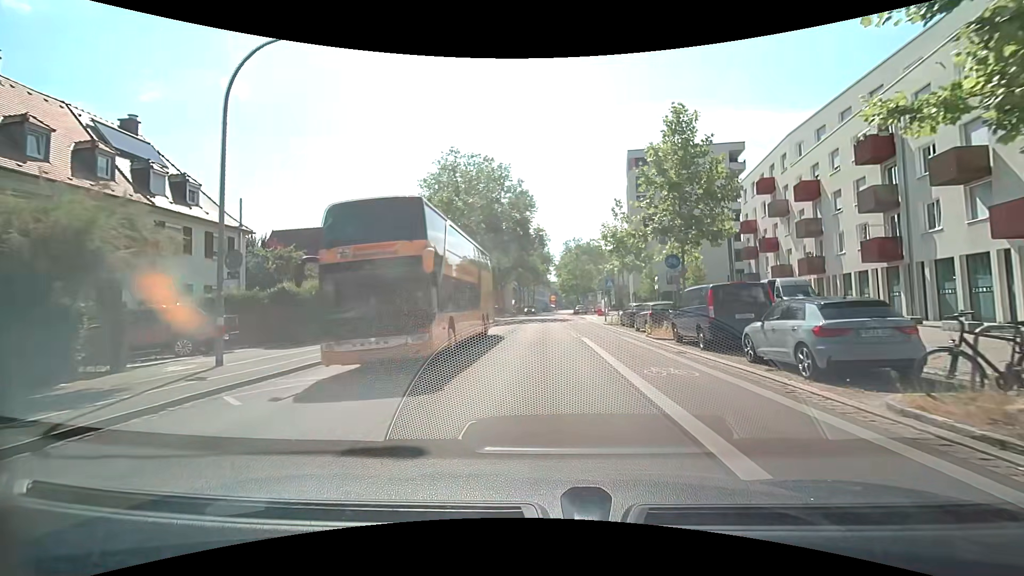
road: secondary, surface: asphalt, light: Day
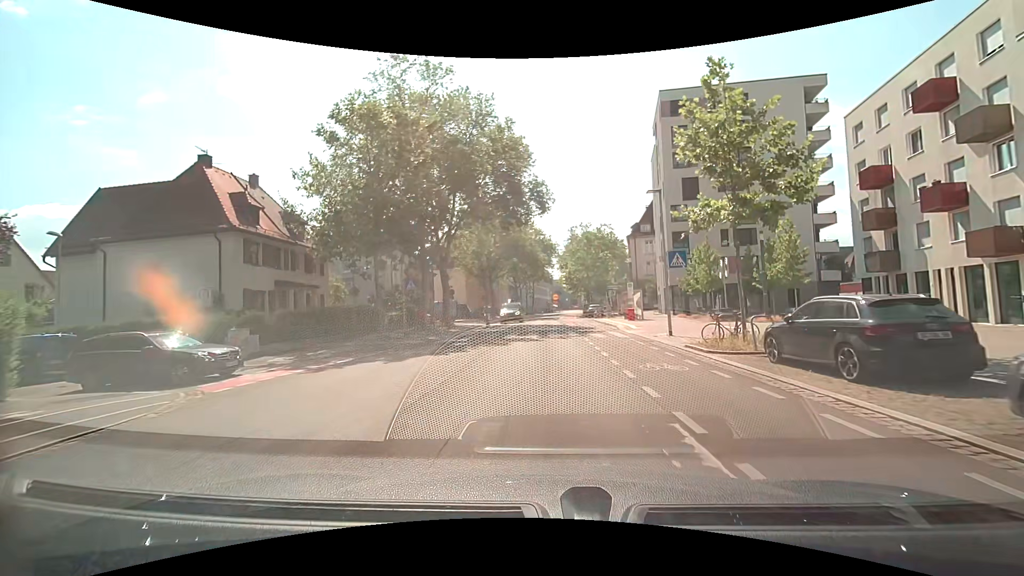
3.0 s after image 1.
(+0.1, +20.8) m; 0°
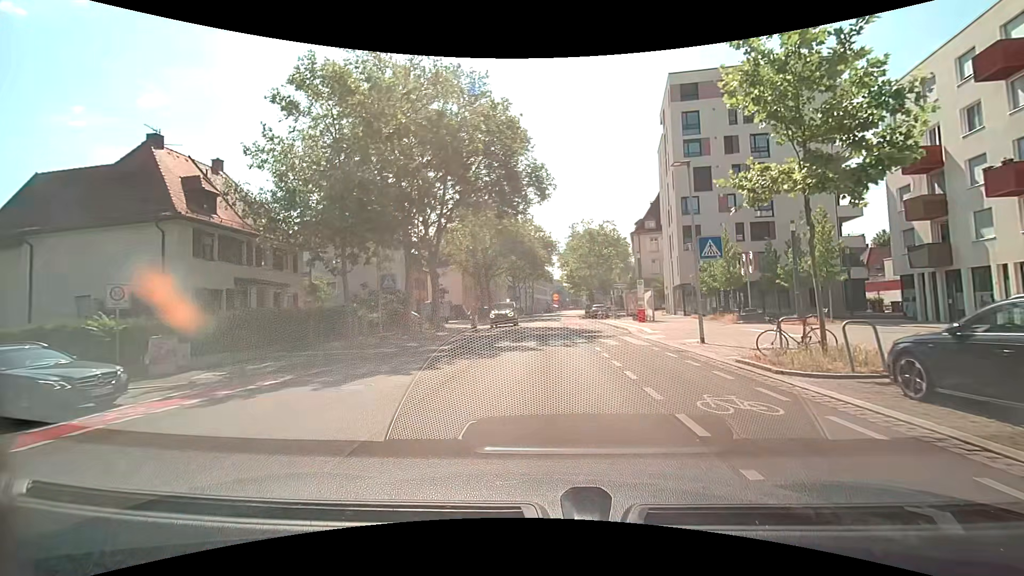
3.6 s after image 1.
(0.0, +4.1) m; 0°
(0, +10) (0, +20) (0, +30) (0, +40) (0, +50) (0, +60) (0, +70) (+1, +80) (+2, +90) (+3, +100) m
